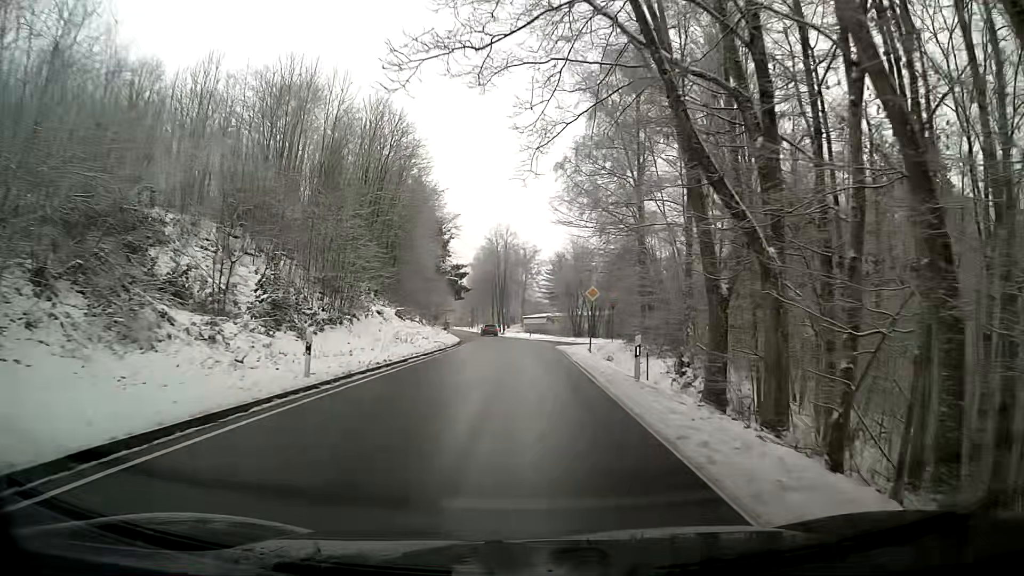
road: secondary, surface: asphalt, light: Day
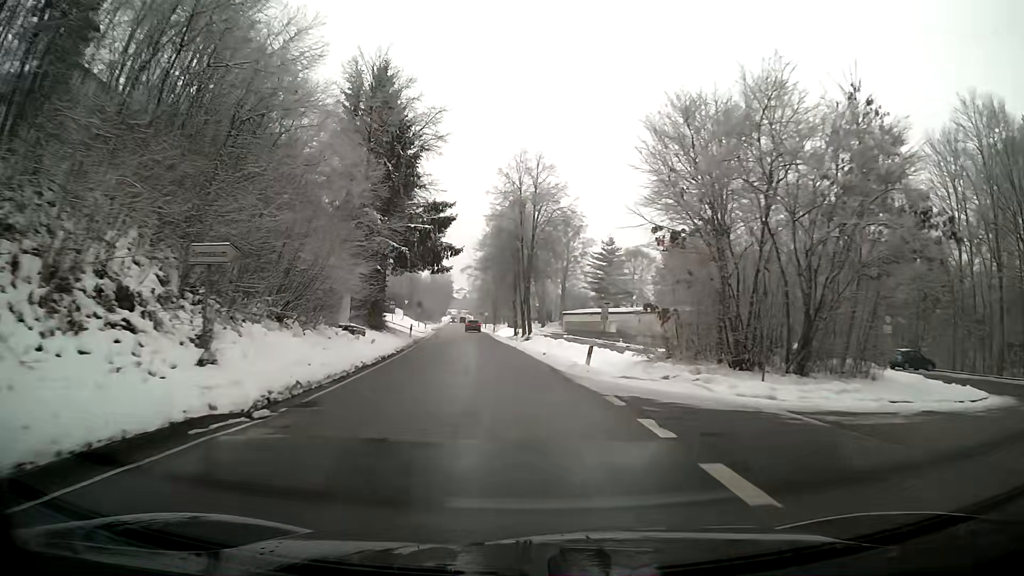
(-0.7, +43.4) m; -3°
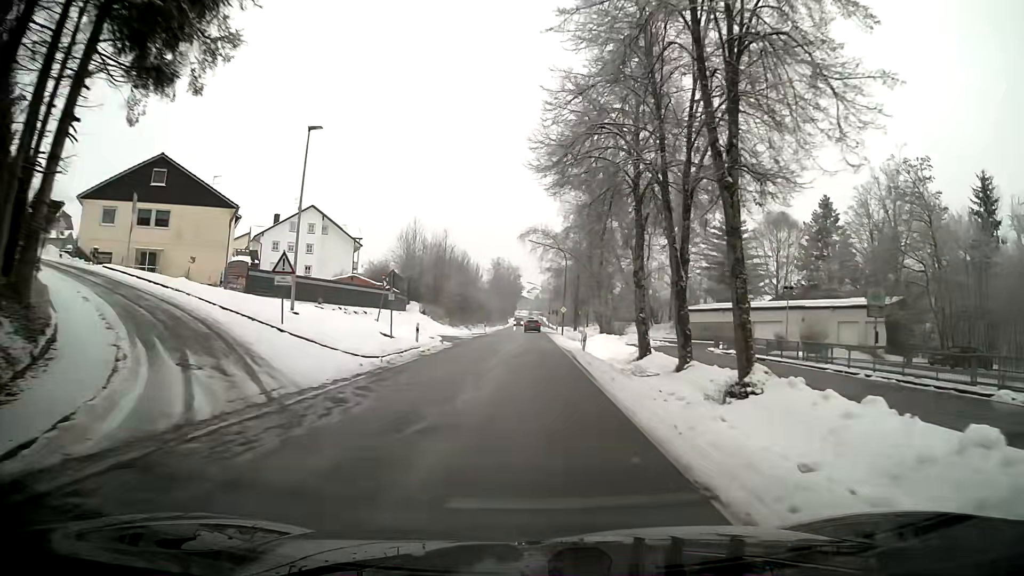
(-3.0, +43.7) m; -6°
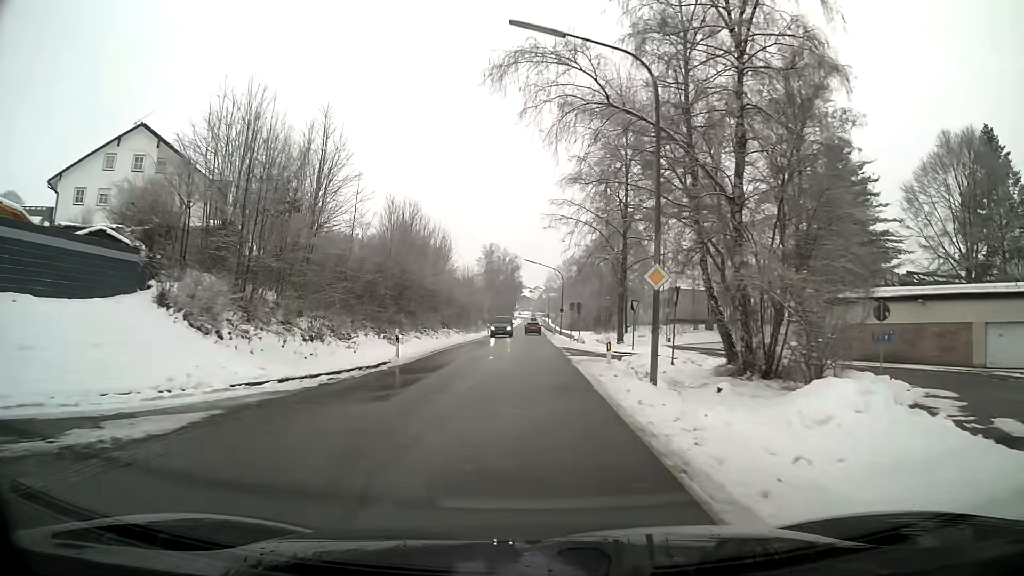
(0.0, +43.2) m; -1°
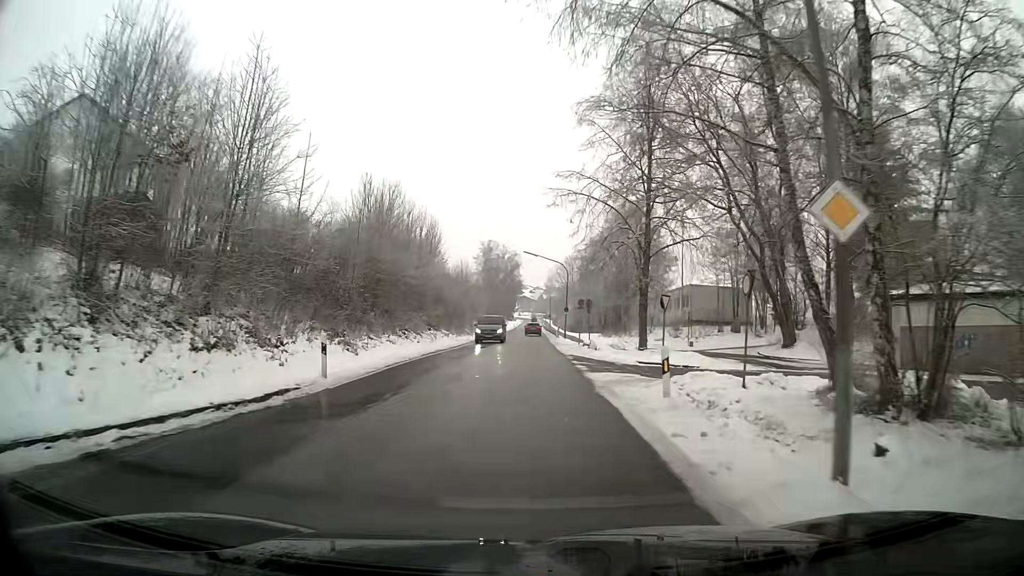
(0.0, +8.5) m; 0°
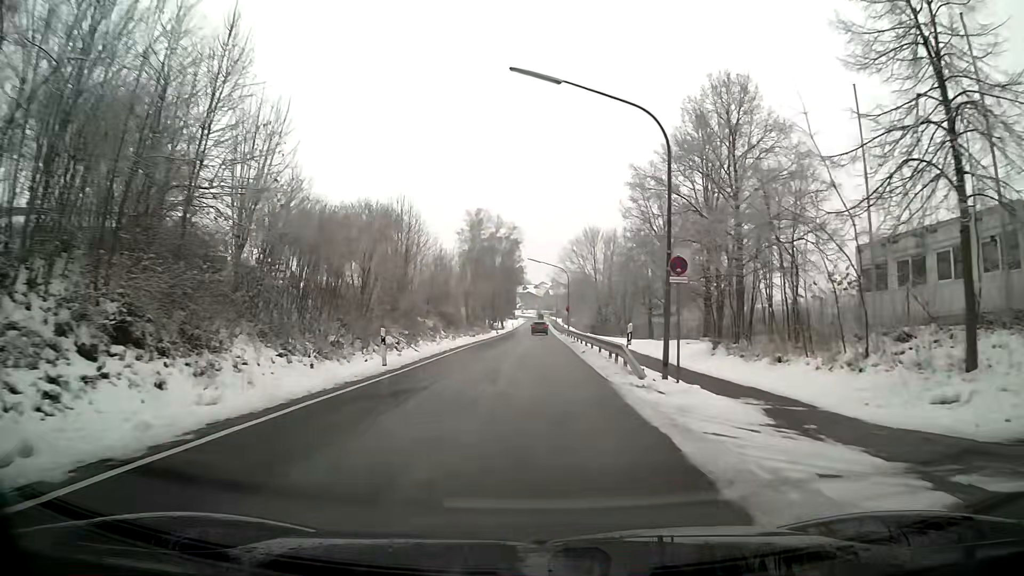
(-0.1, +43.2) m; 0°
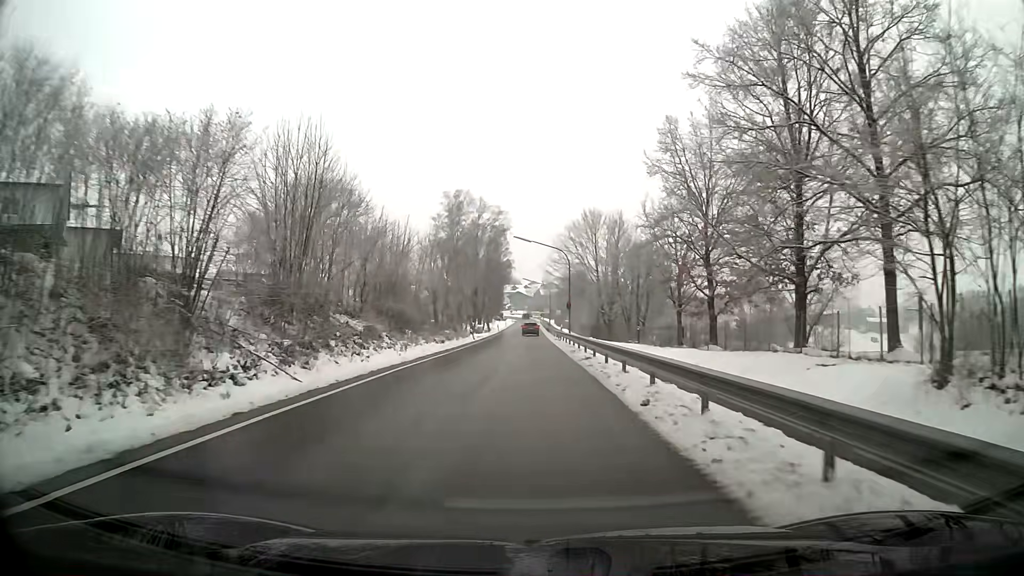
(+0.1, +17.7) m; +1°
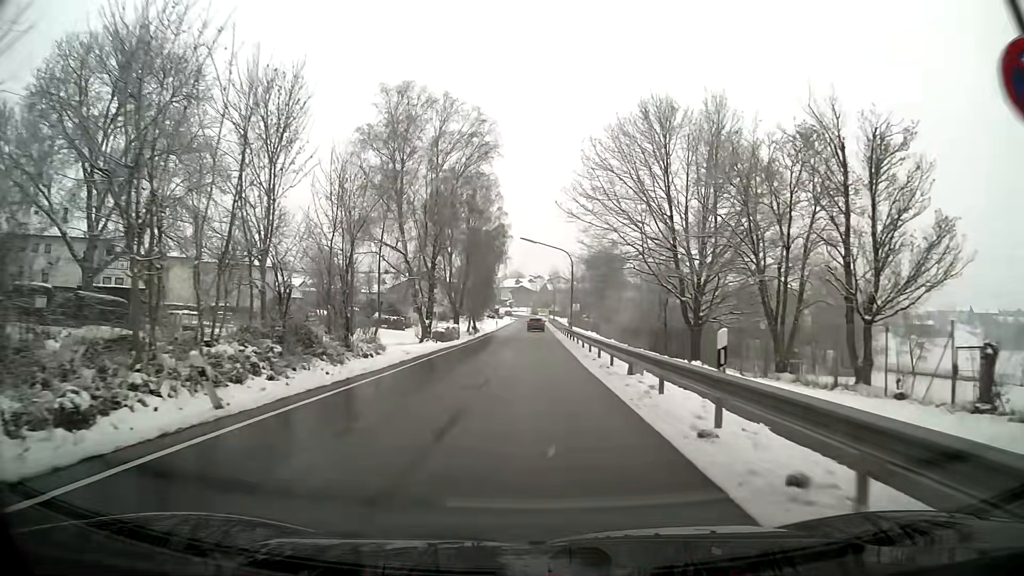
(-0.2, +45.0) m; 0°
